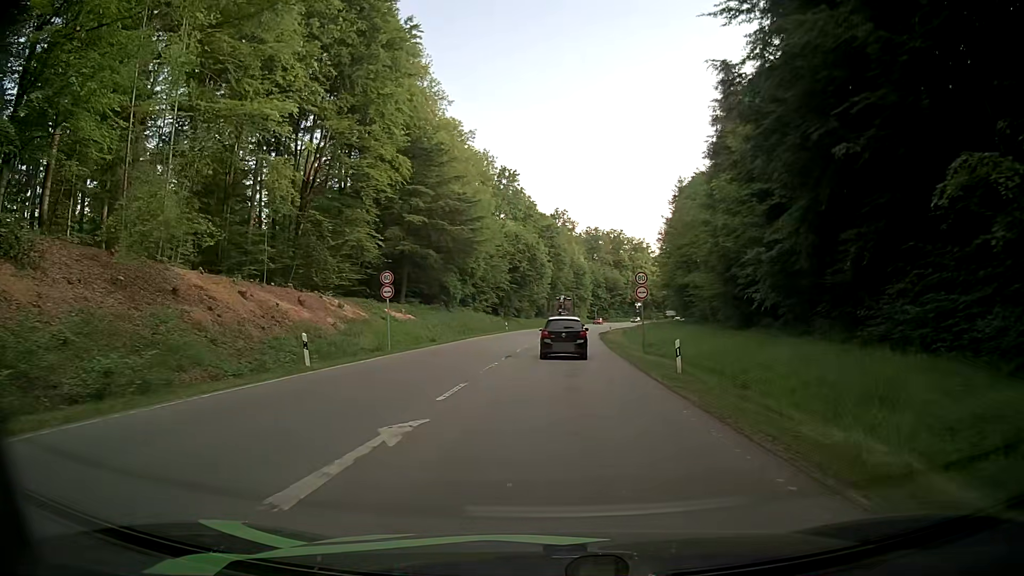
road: secondary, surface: asphalt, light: Day
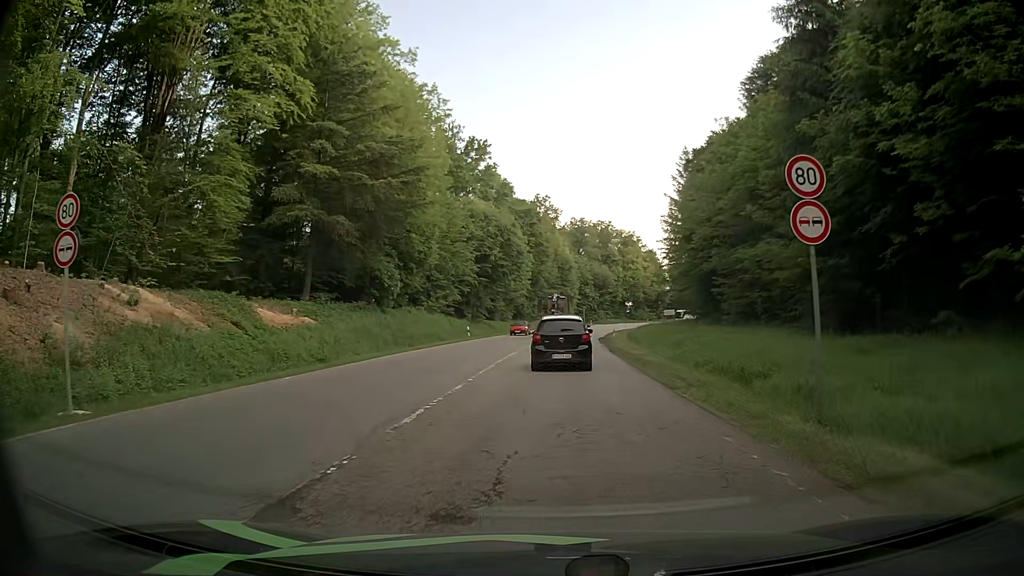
(+0.5, +20.6) m; +2°
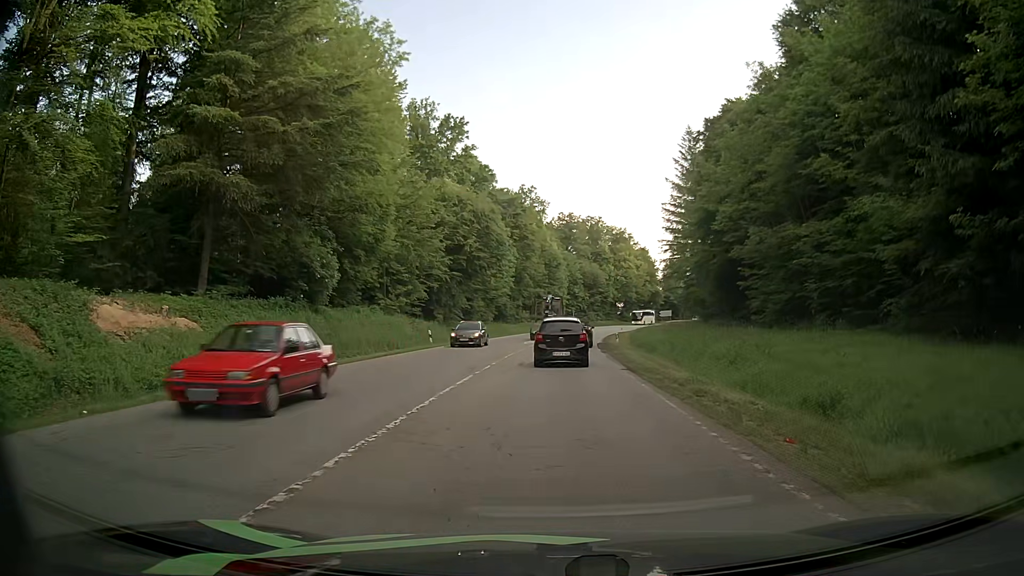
(+0.1, +11.7) m; +2°
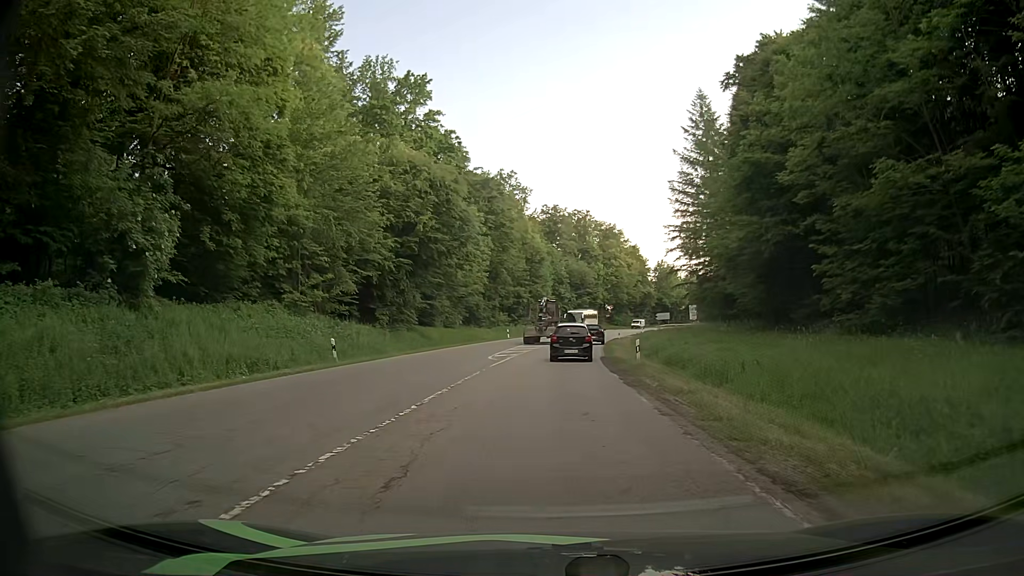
(-0.1, +16.4) m; 0°
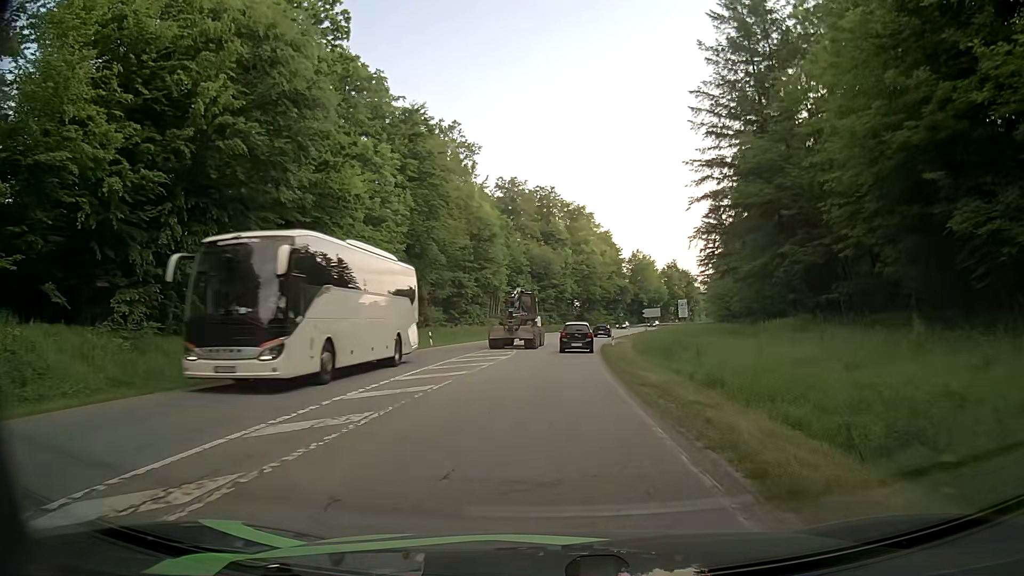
(+1.2, +28.3) m; +5°
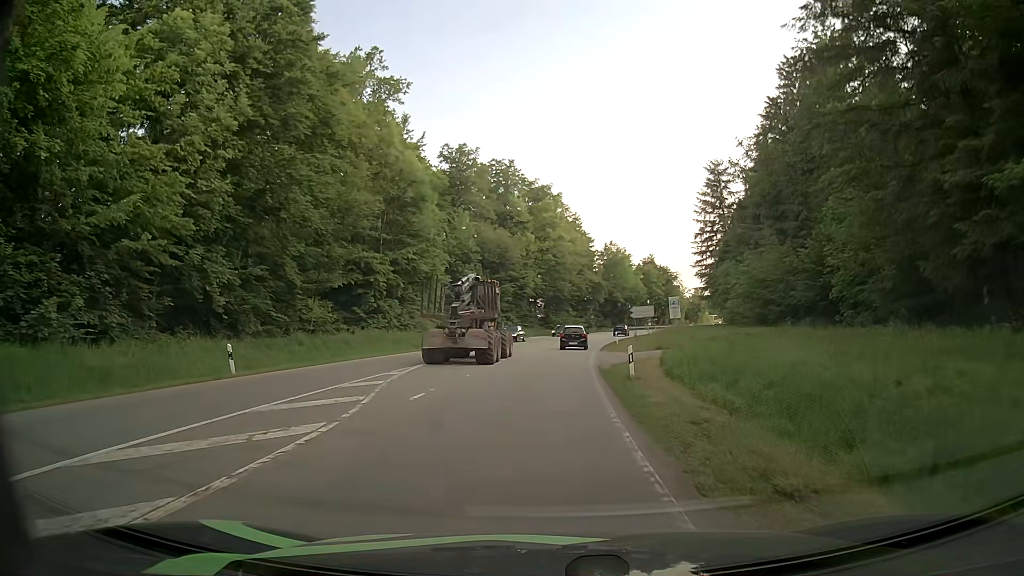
(+0.2, +24.8) m; +2°
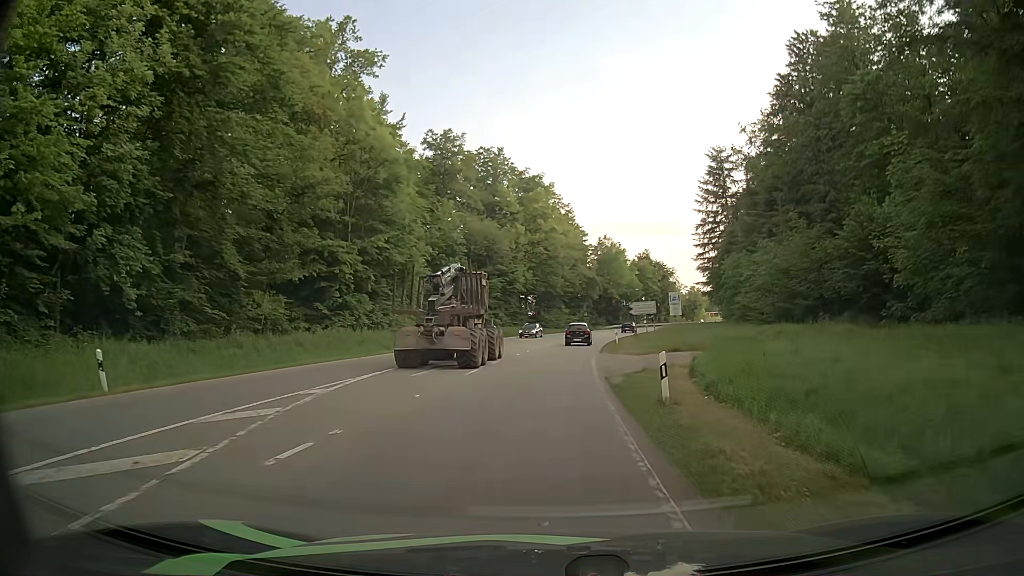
(+0.1, +6.5) m; 0°
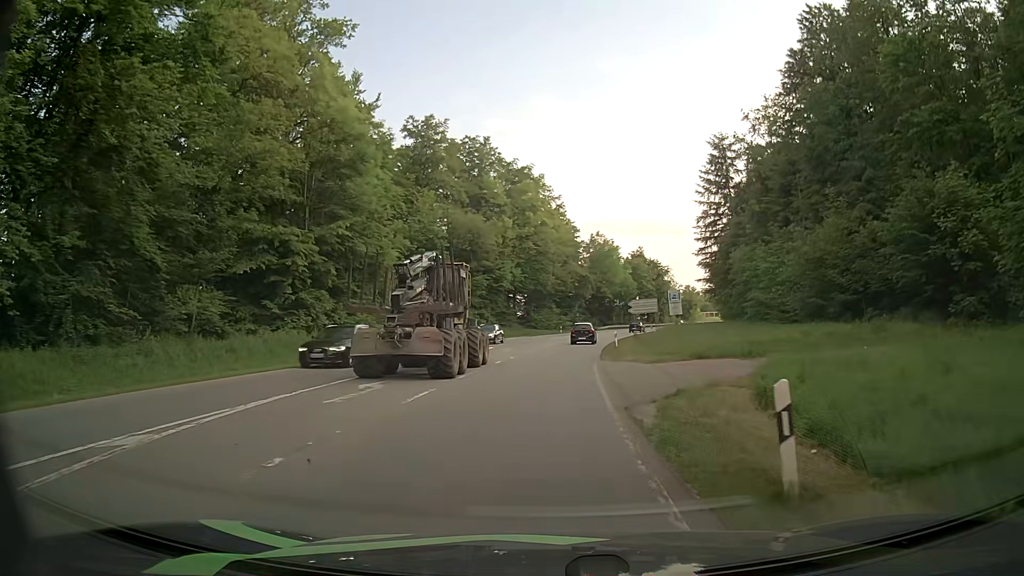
(+0.1, +6.7) m; +1°
(0, +10) (+1, +20) (+1, +30) (+2, +40) (+3, +50) (+5, +60) (+6, +70) (+8, +79) (+10, +89) (+13, +99) m
